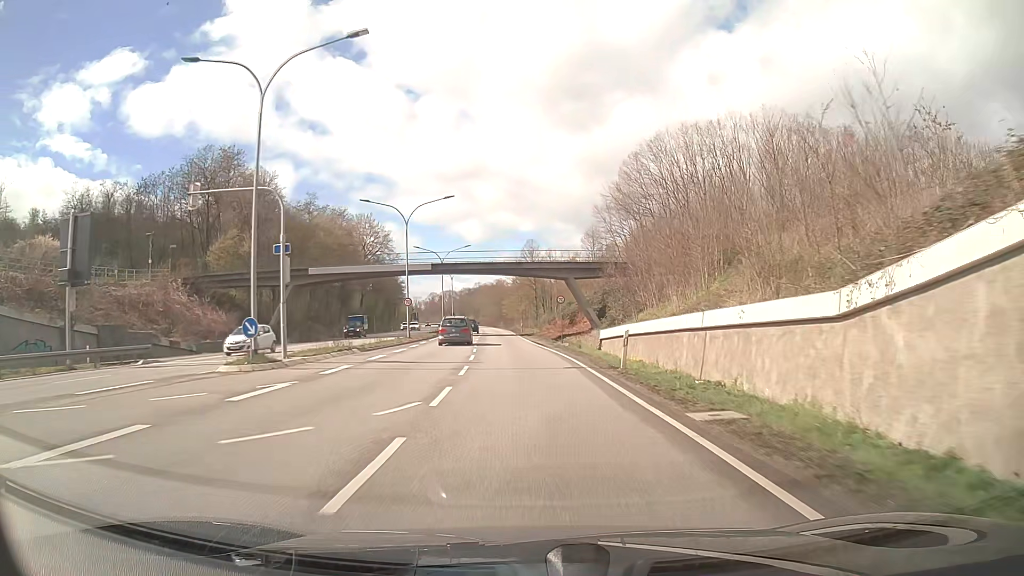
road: primary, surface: asphalt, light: Day
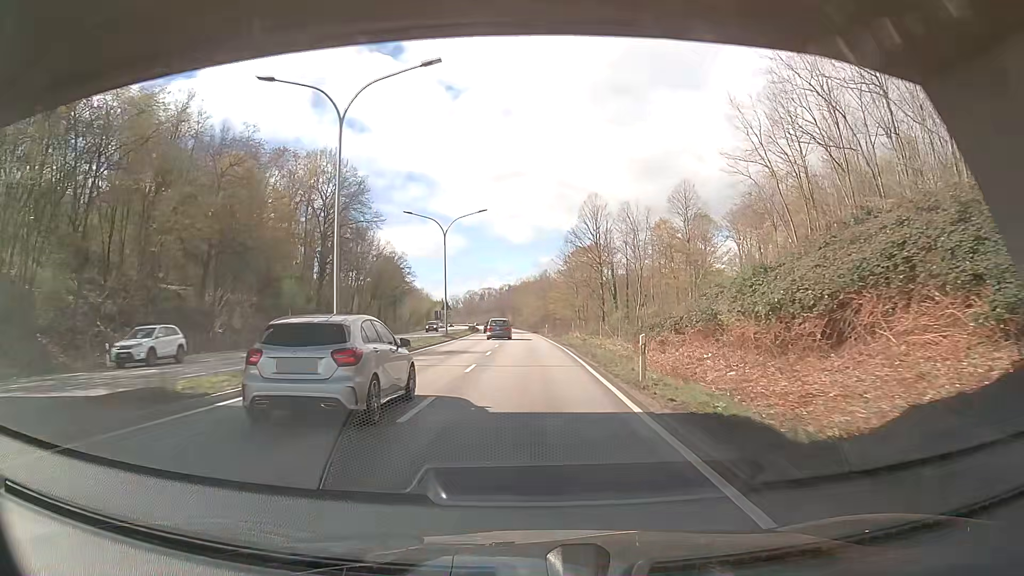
(-2.4, +55.9) m; -4°
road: trunk
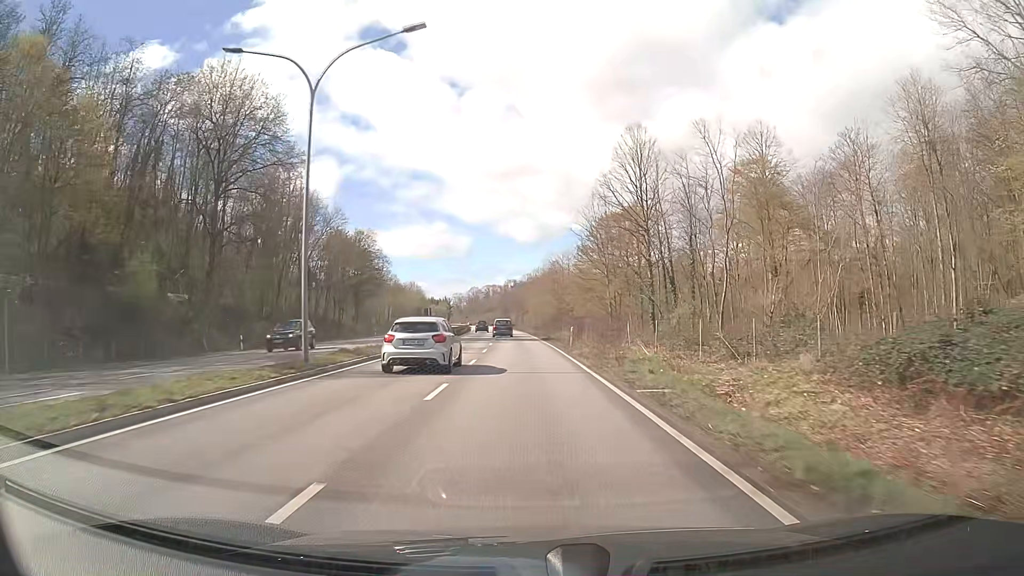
(-0.2, +33.7) m; -1°
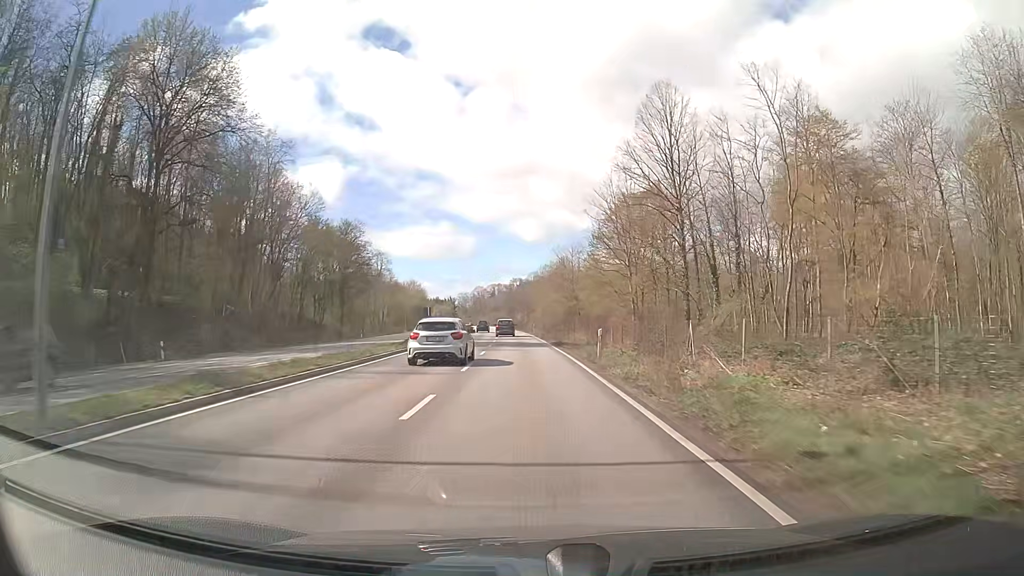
(-0.1, +11.3) m; -1°
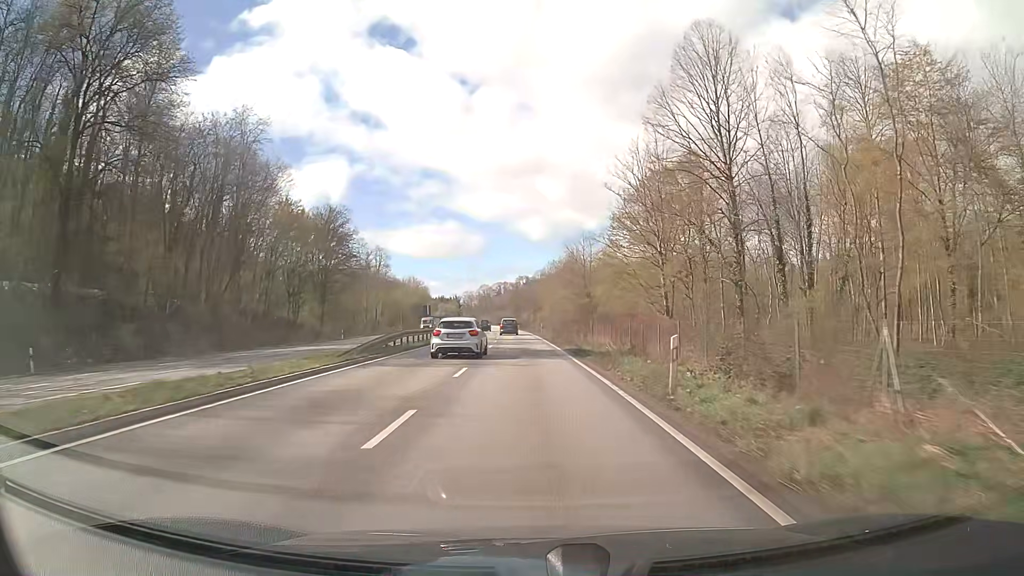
(-0.1, +11.3) m; 0°
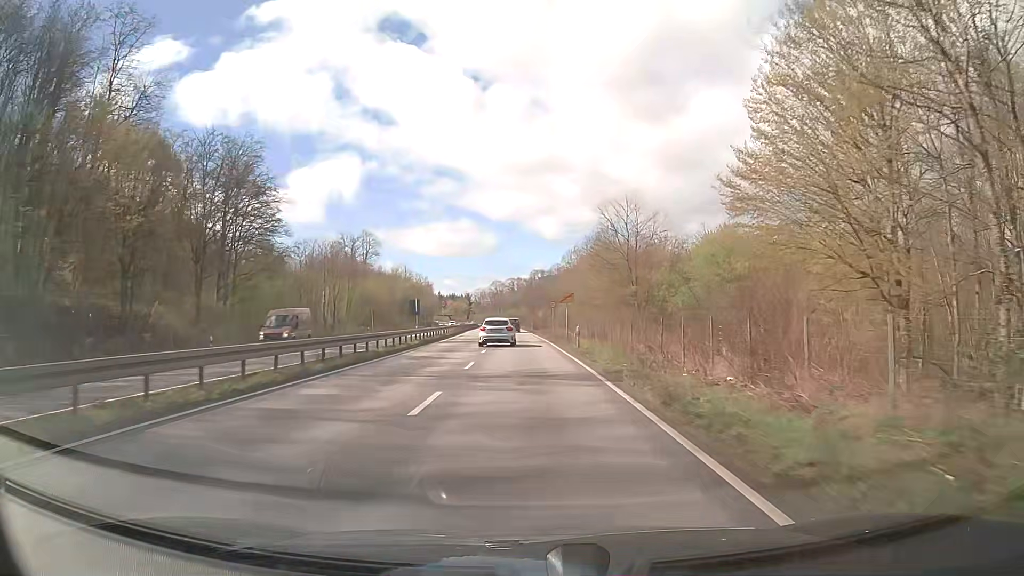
(-0.5, +33.7) m; -1°
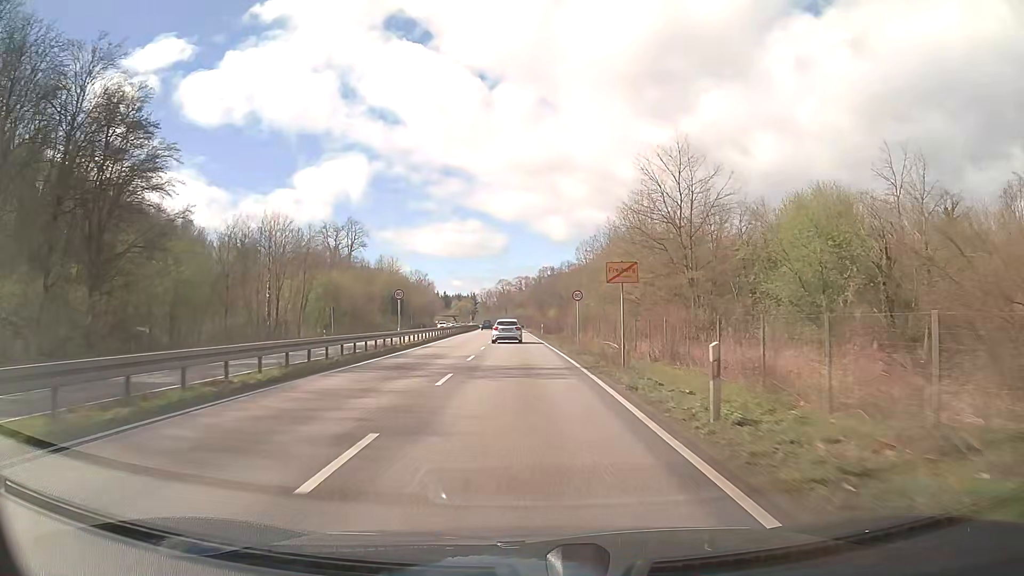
(-0.1, +22.5) m; 0°
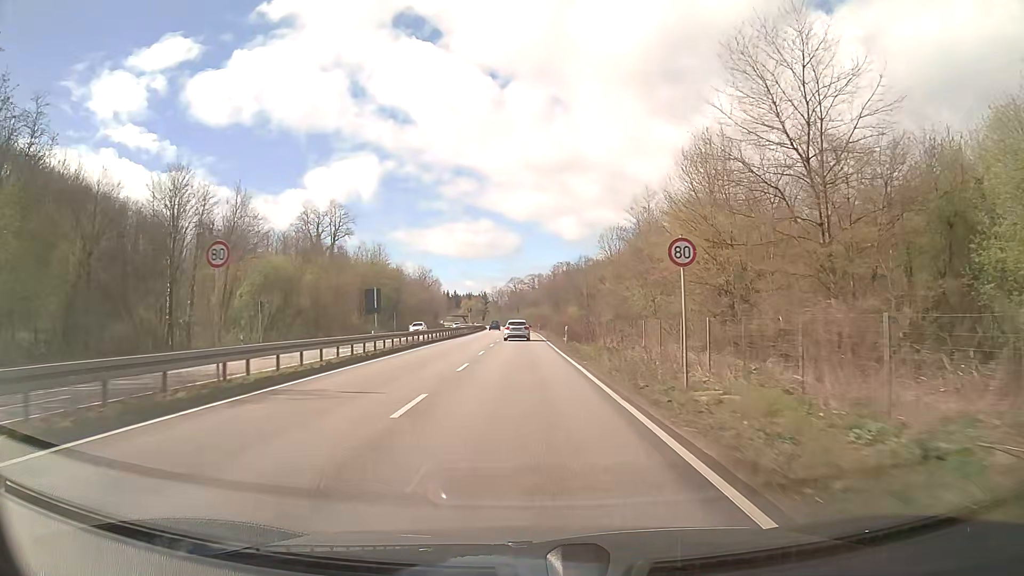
(-0.3, +22.7) m; -1°
(0, +10) (0, +20) (0, +30) (-1, +40) (-1, +50) (-1, +60) (-1, +70) (-2, +80) (-2, +90) (-2, +100) m
